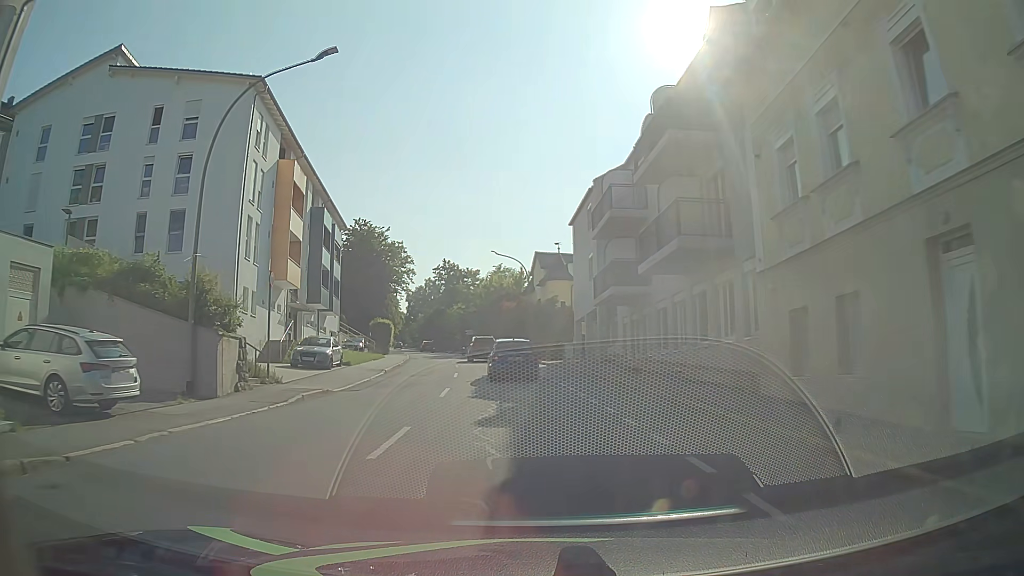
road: tertiary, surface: asphalt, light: Day
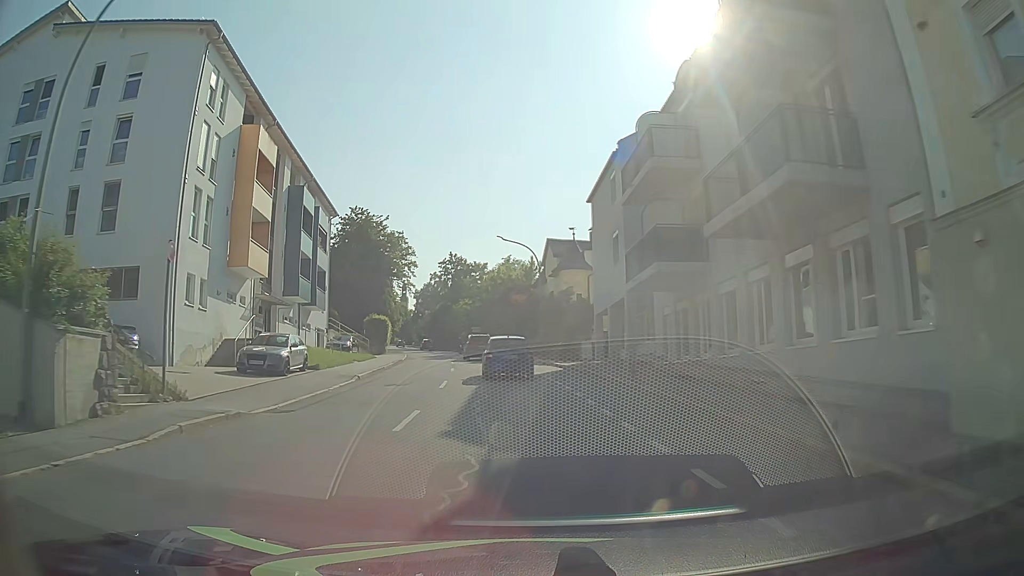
(0.0, +6.8) m; 0°
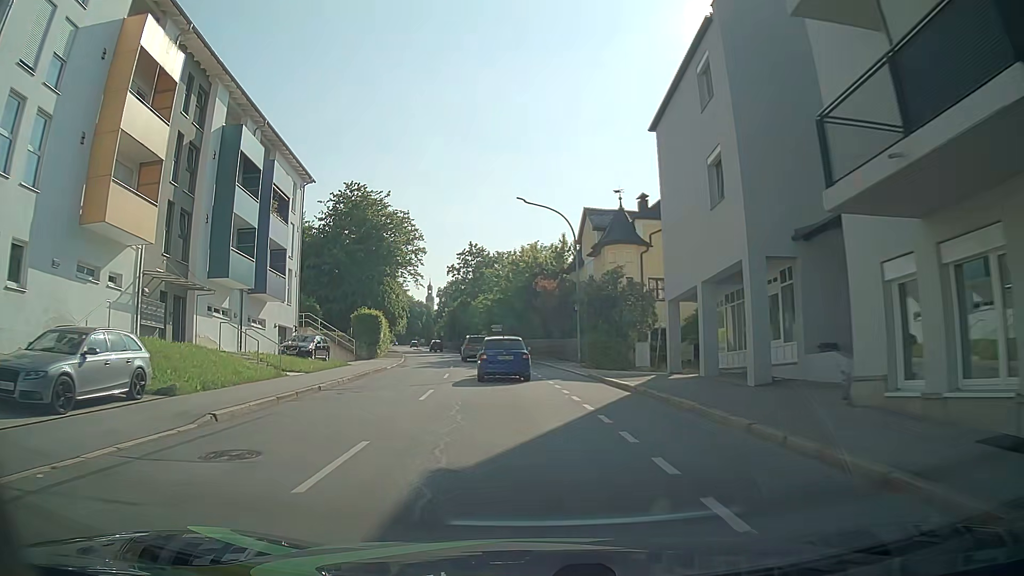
(-0.3, +13.4) m; -3°
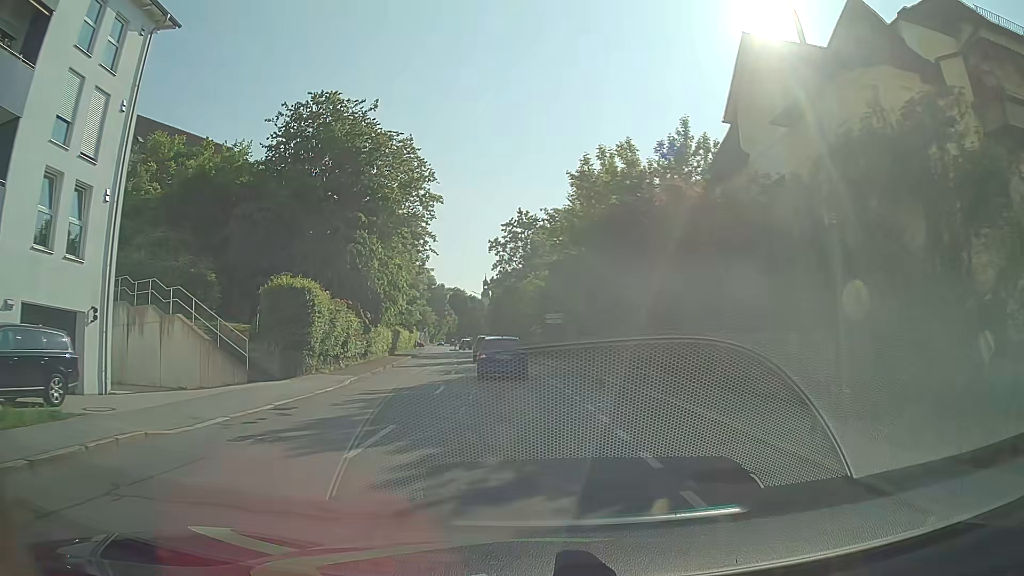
(-0.6, +25.4) m; -3°
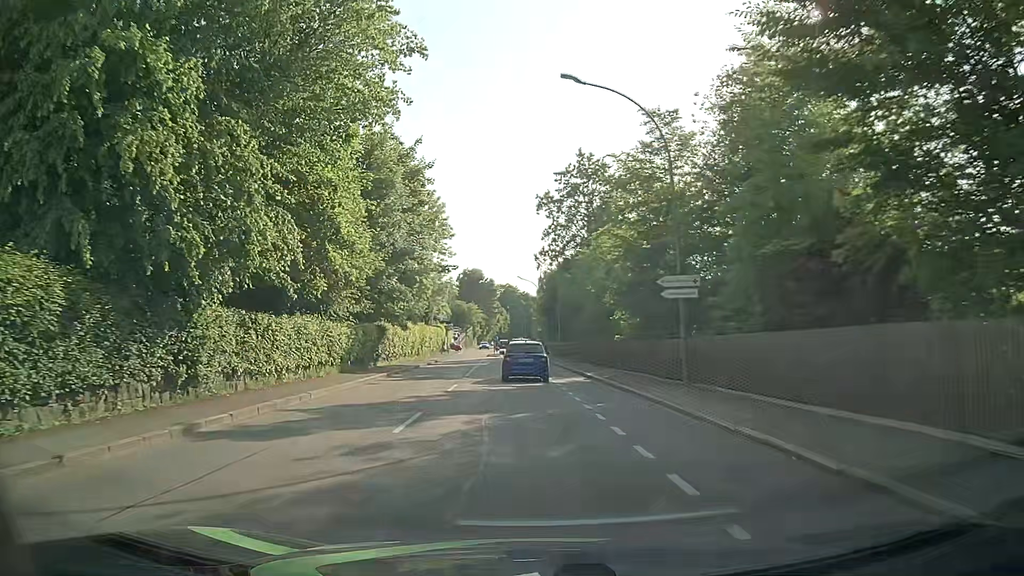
(-1.4, +25.1) m; -6°
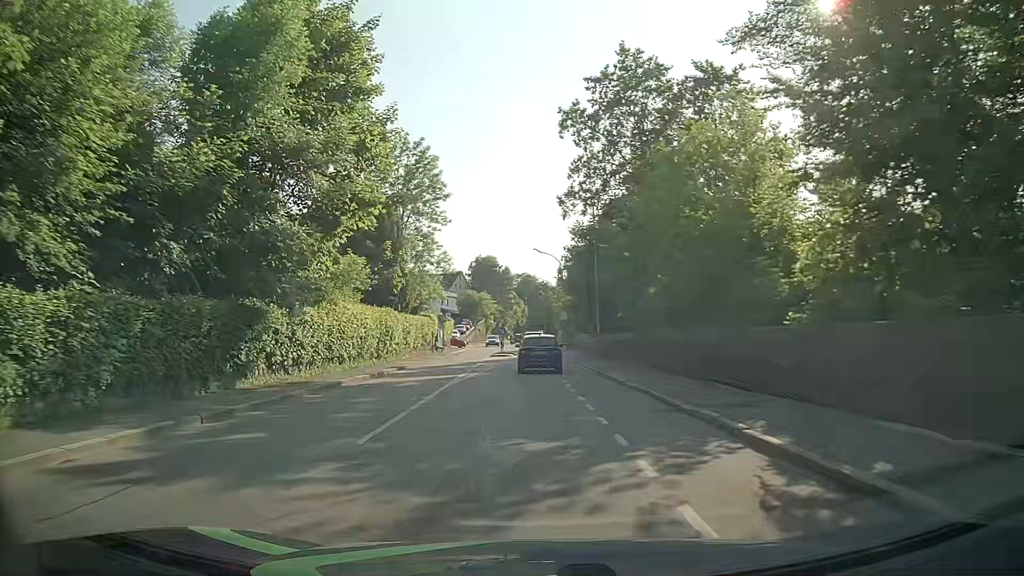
(-0.3, +19.4) m; -2°
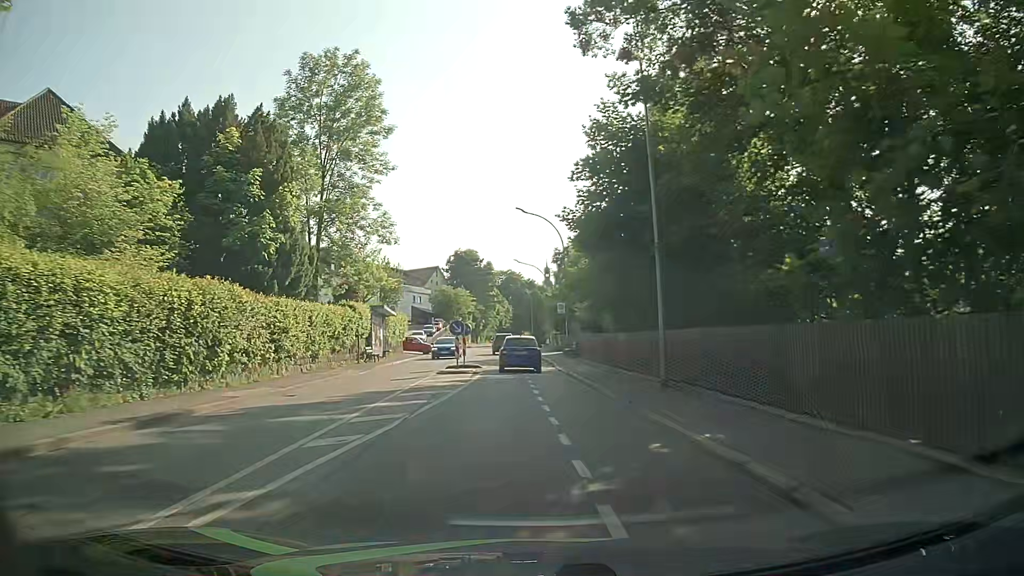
(0.0, +20.0) m; +1°
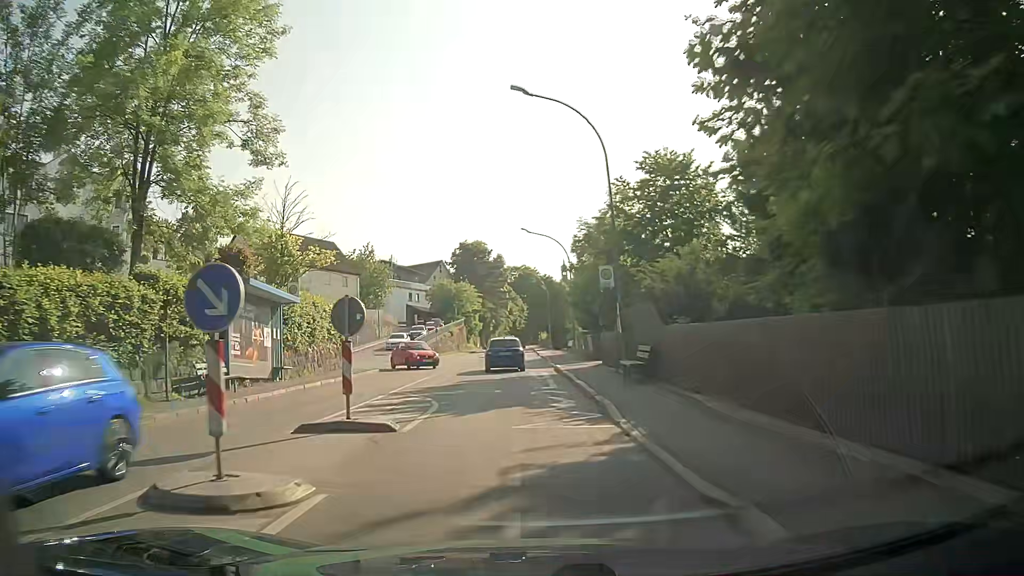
(-0.1, +20.3) m; -2°
(0, +10) (-1, +20) (-1, +30) (-2, +40) (-3, +50) (-3, +60) (-3, +70) (-4, +80) (-4, +90) (-4, +100) m
